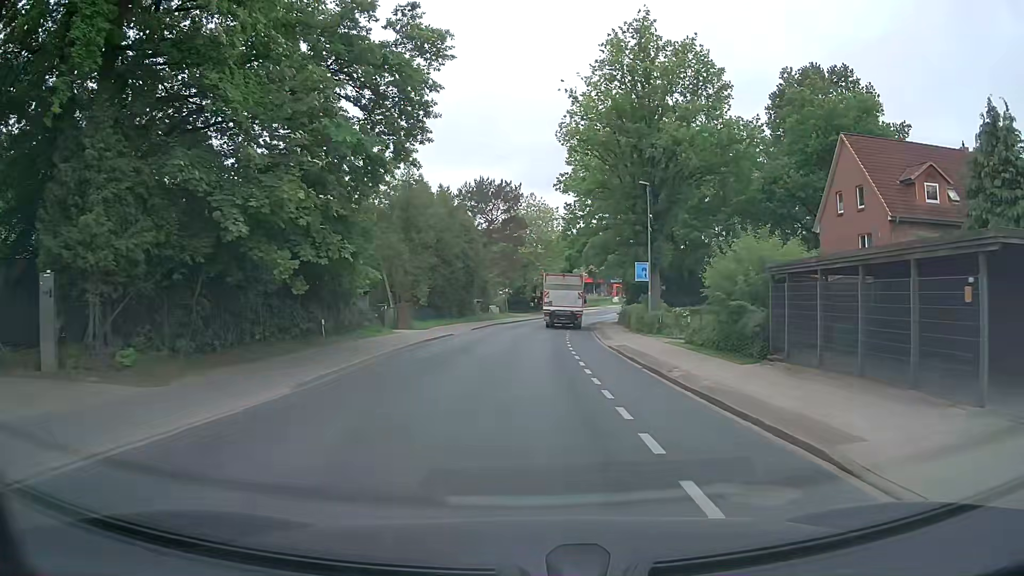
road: tertiary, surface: asphalt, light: Day
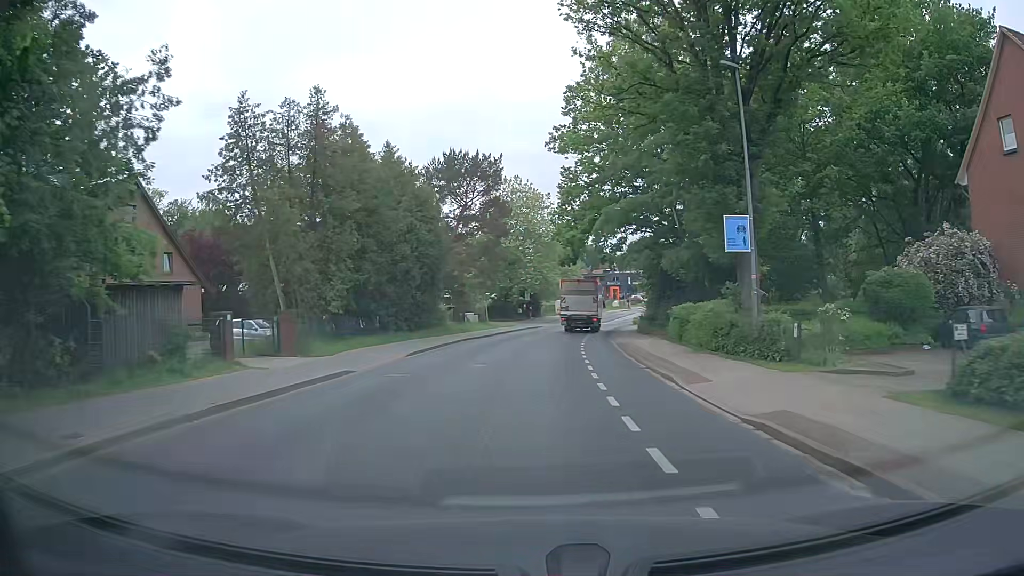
(+0.2, +17.8) m; +1°
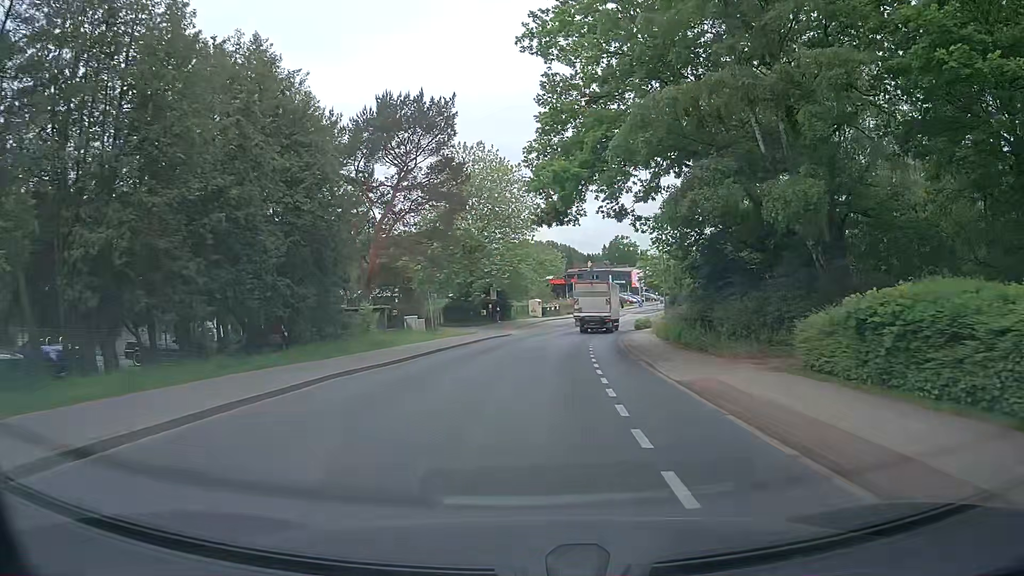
(+0.4, +18.1) m; +3°
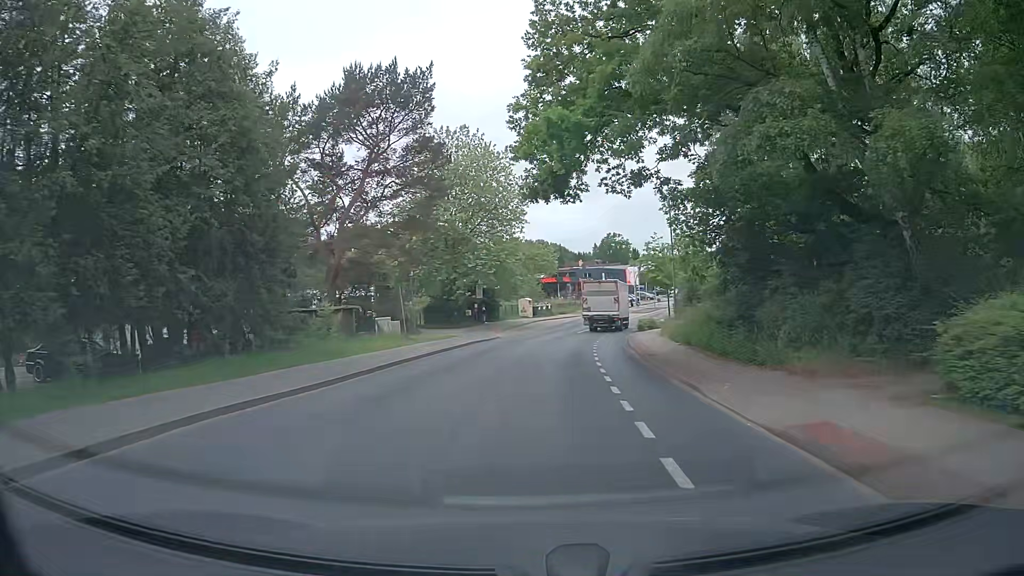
(0.0, +5.9) m; 0°
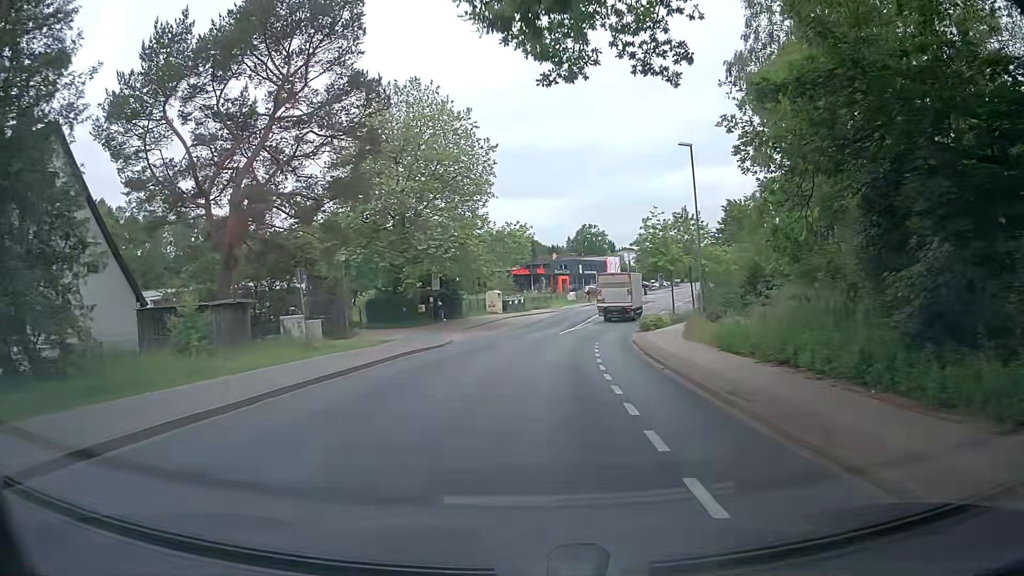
(+0.4, +11.6) m; +4°
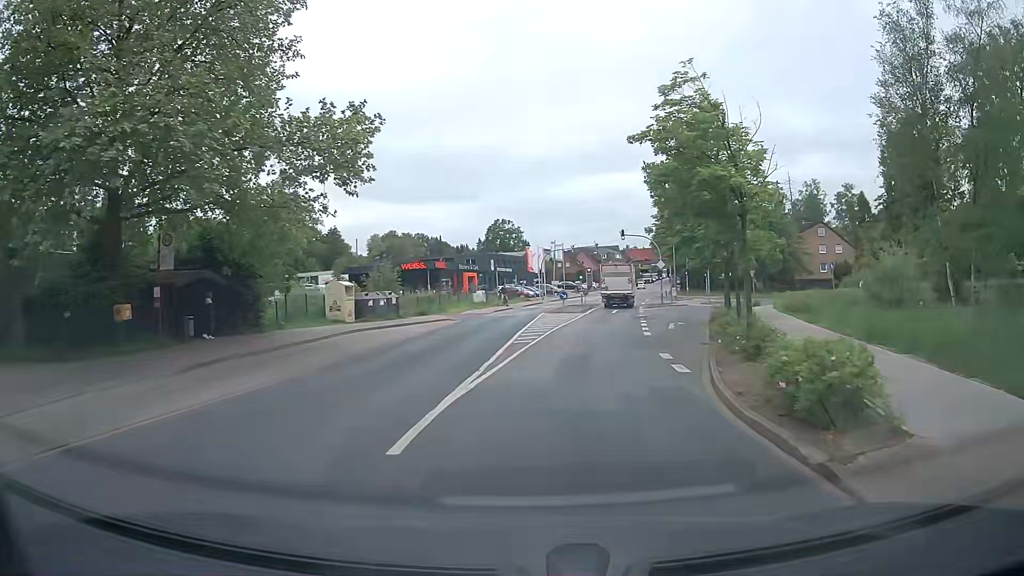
(+1.4, +28.2) m; +6°
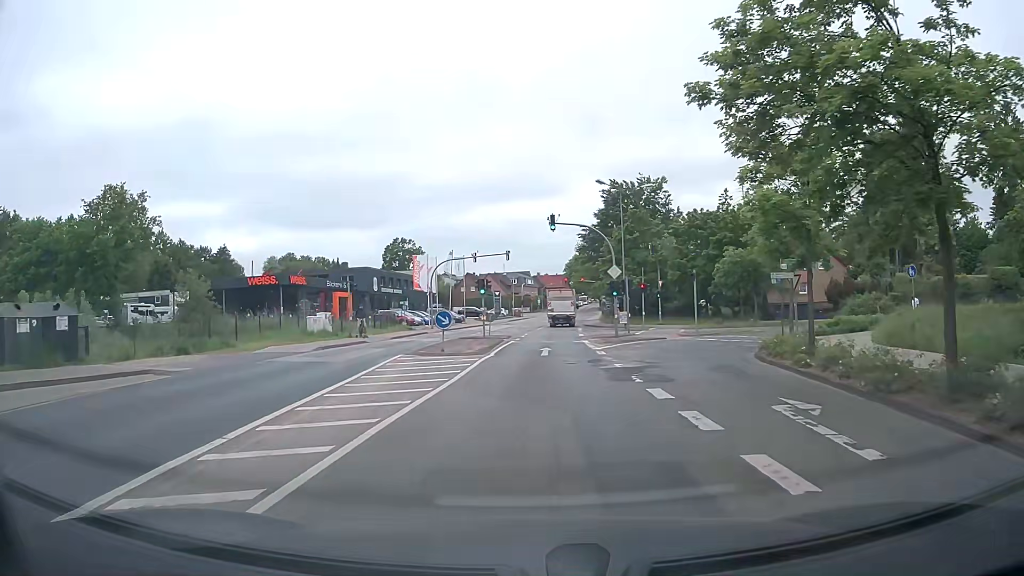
(+2.5, +23.7) m; +9°
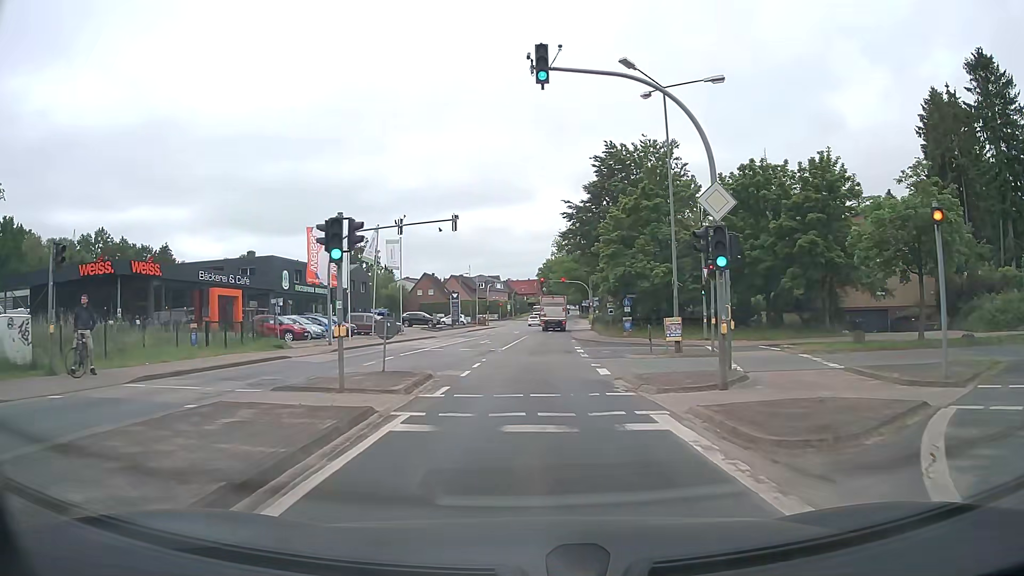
(+0.4, +24.9) m; +2°
(0, +10) (0, +20) (+1, +30) (+1, +40) (+2, +50) (+2, +60) (+3, +70) (+4, +80) (+5, +90) (+6, +100) m
